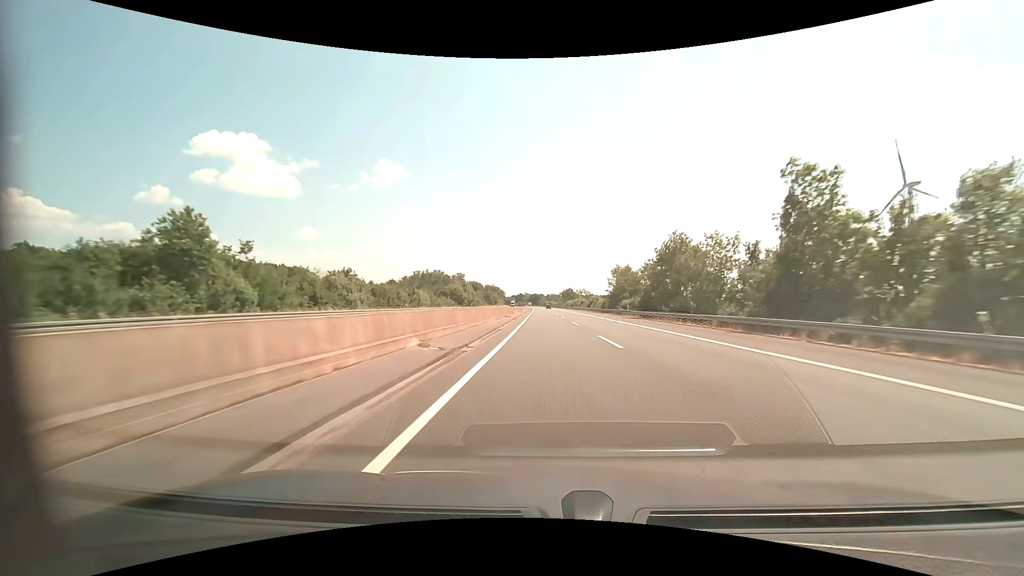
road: motorway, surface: asphalt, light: Day
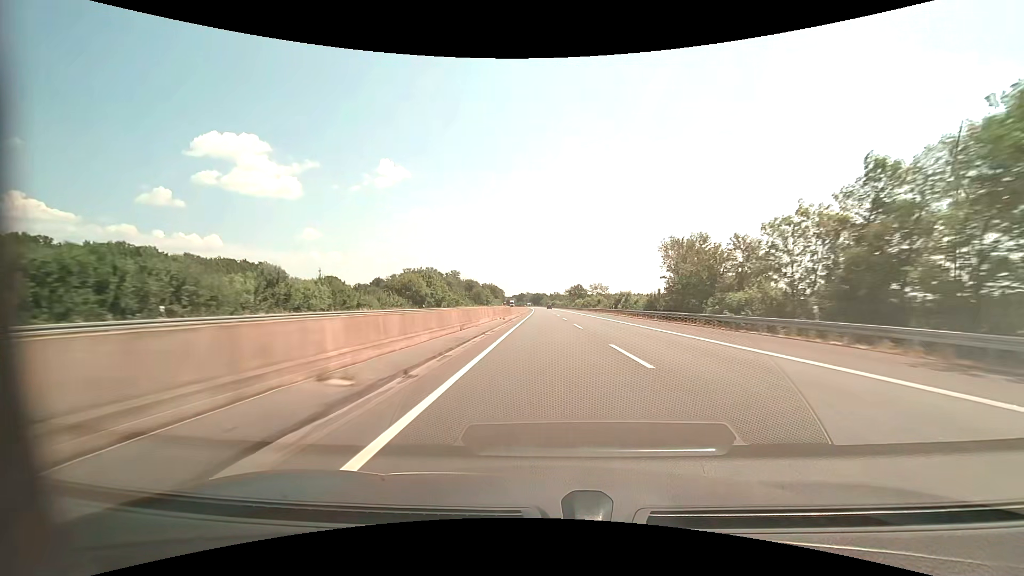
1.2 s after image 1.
(0.0, +41.2) m; 0°
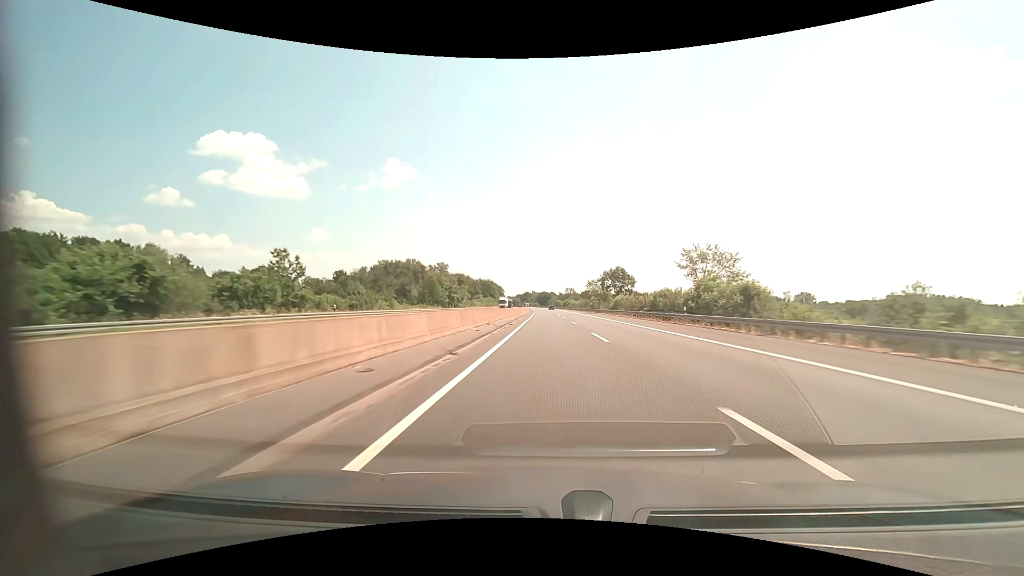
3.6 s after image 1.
(-0.6, +82.3) m; -1°
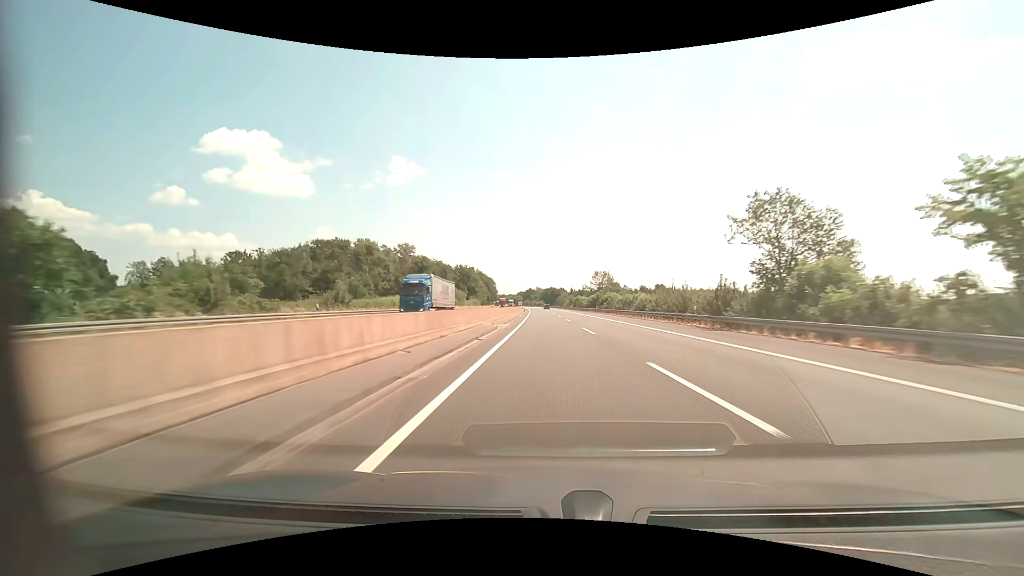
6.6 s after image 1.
(-0.7, +103.0) m; -1°
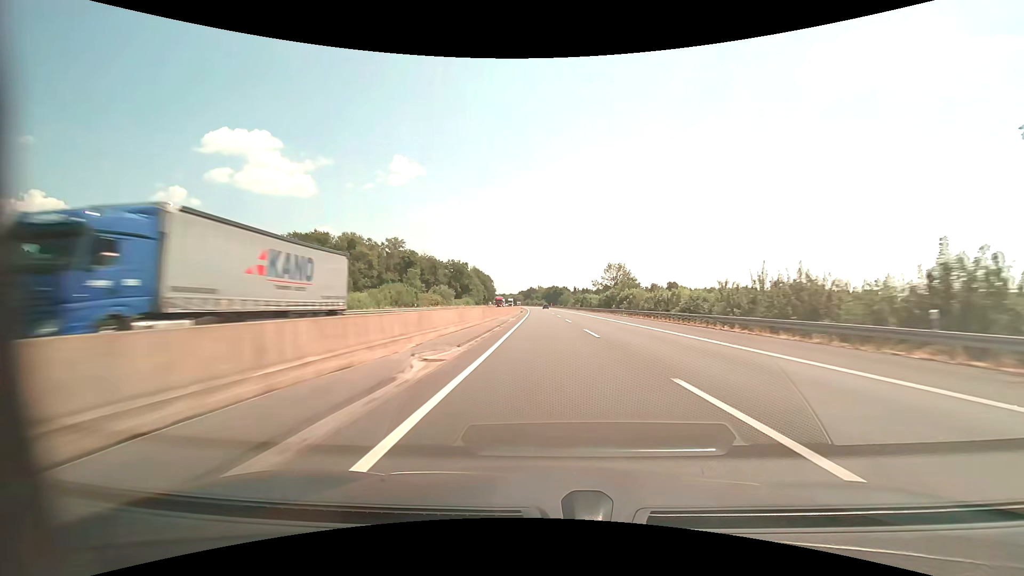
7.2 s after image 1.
(0.0, +20.6) m; 0°
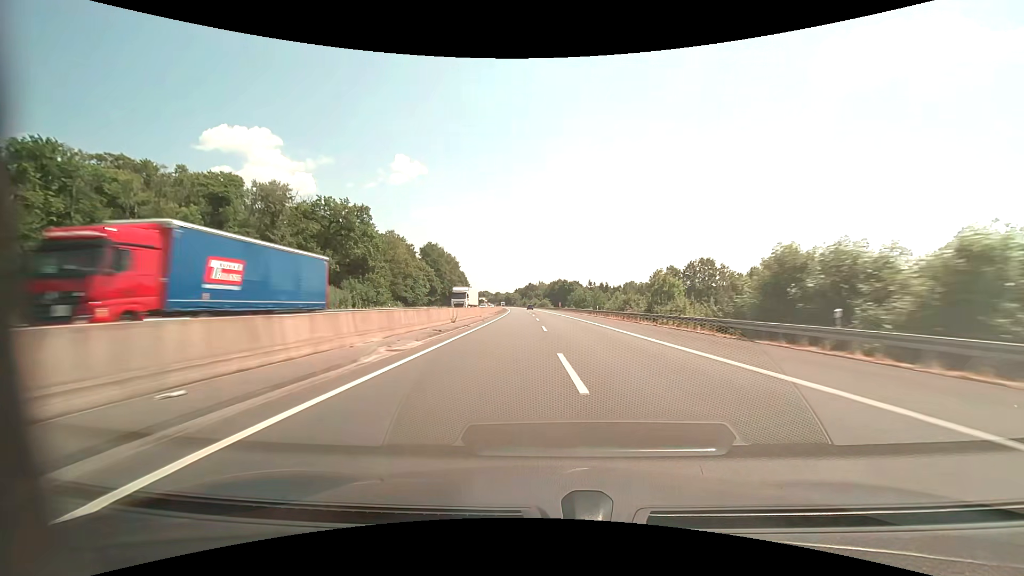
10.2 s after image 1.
(-0.2, +103.2) m; 0°
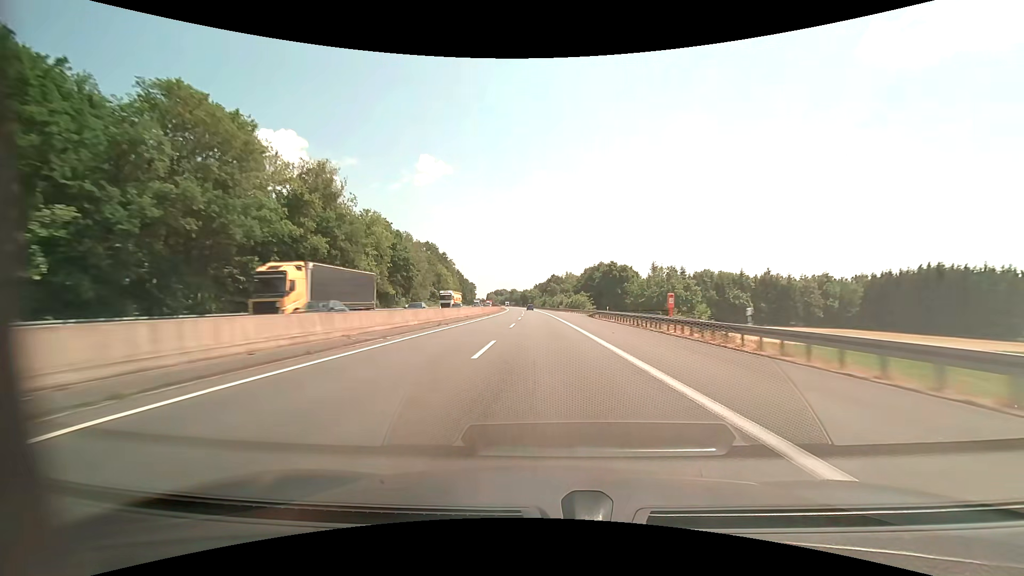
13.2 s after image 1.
(-1.7, +103.2) m; -3°
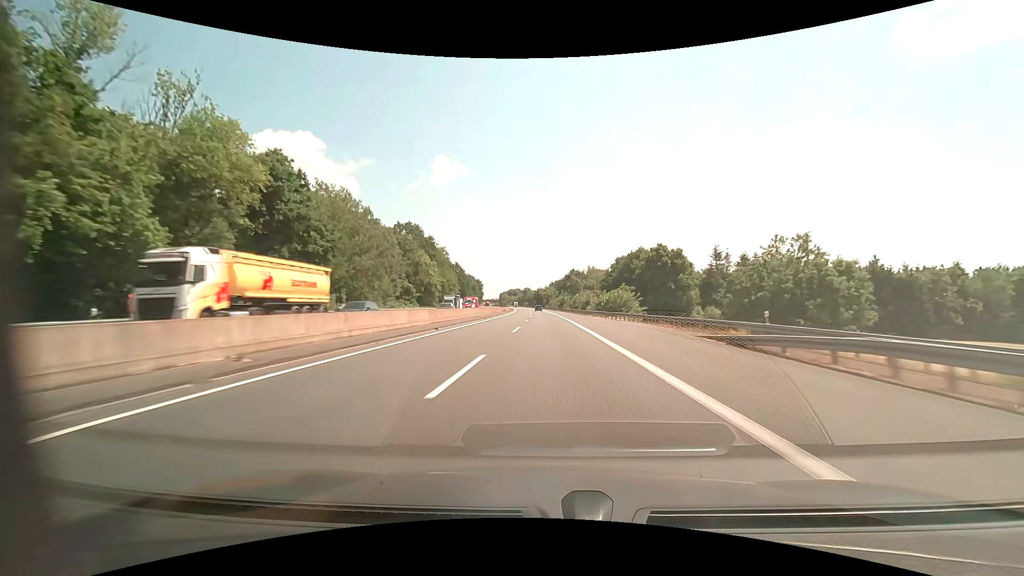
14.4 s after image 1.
(-0.4, +41.3) m; -2°
(0, +10) (0, +20) (0, +30) (0, +40) (0, +50) (0, +60) (-1, +70) (-1, +80) (-1, +90) (-1, +100) m
